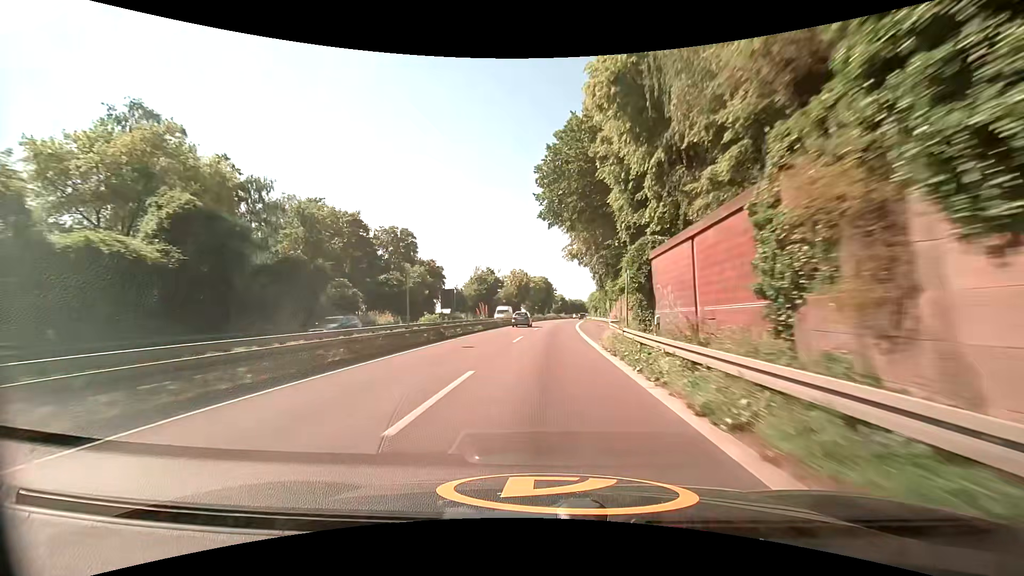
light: Day
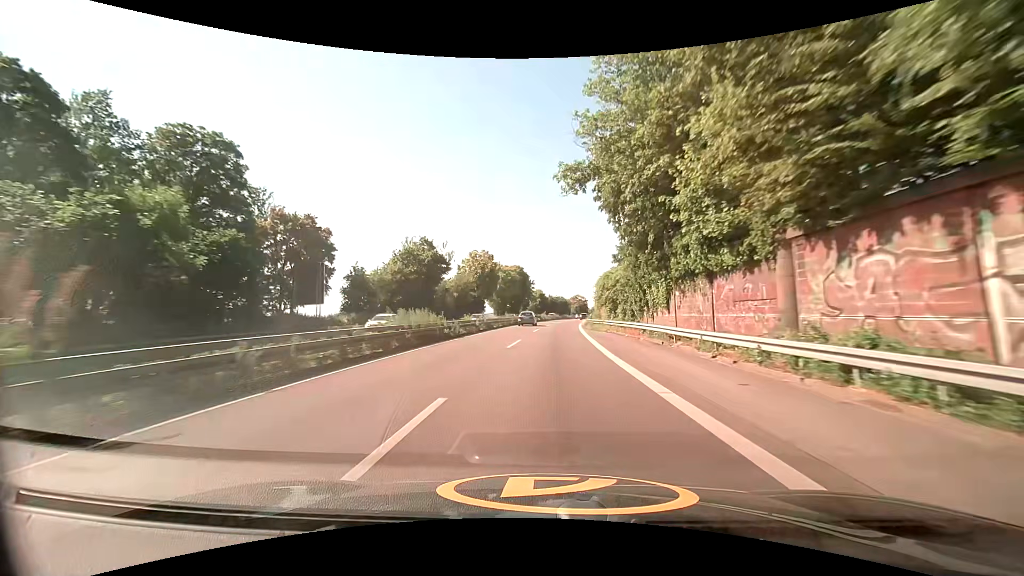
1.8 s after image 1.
(+0.8, +39.4) m; +3°
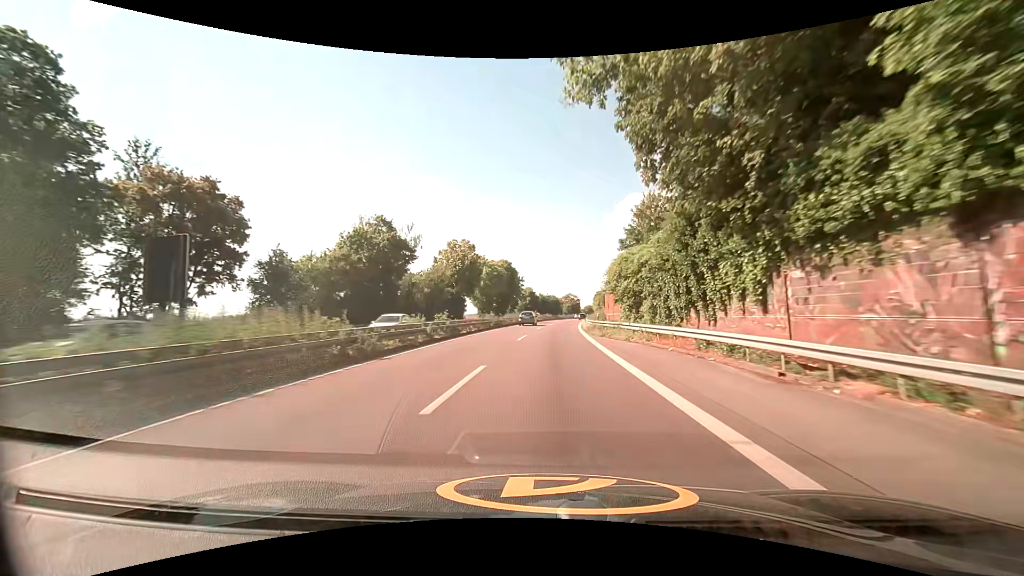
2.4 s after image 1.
(+0.1, +13.1) m; +1°
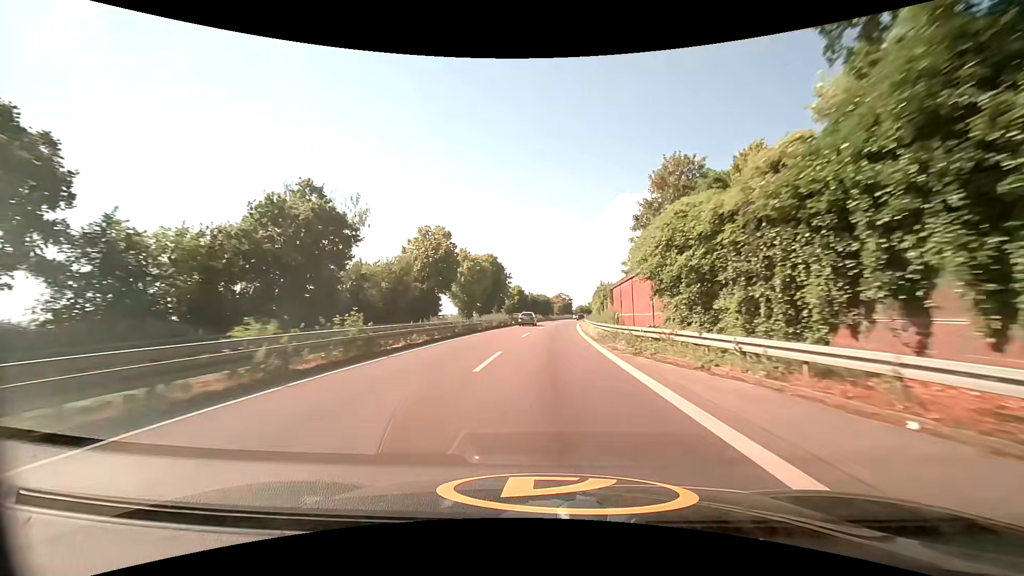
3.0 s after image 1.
(0.0, +13.1) m; +1°
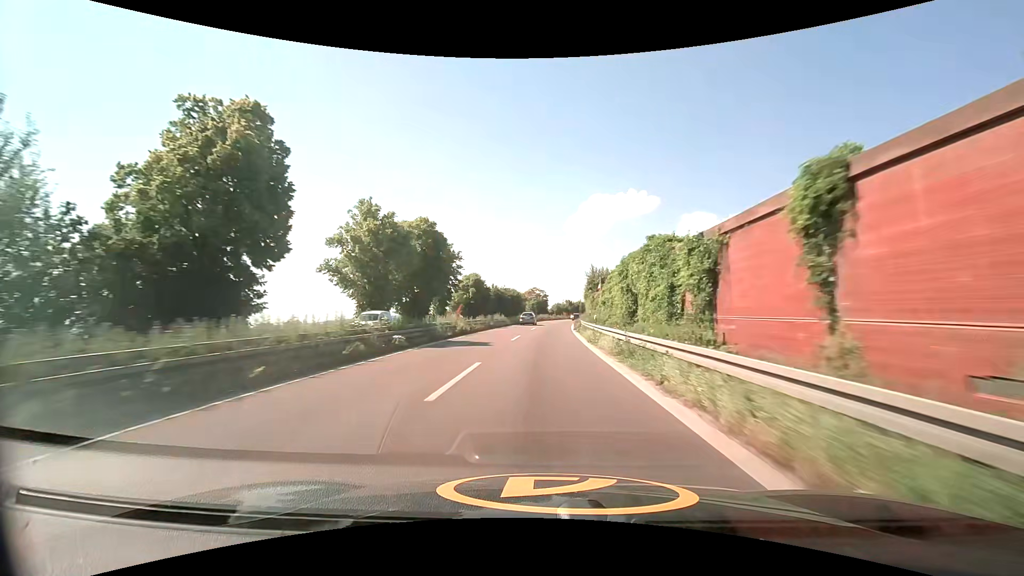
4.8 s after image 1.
(+1.3, +39.4) m; +3°
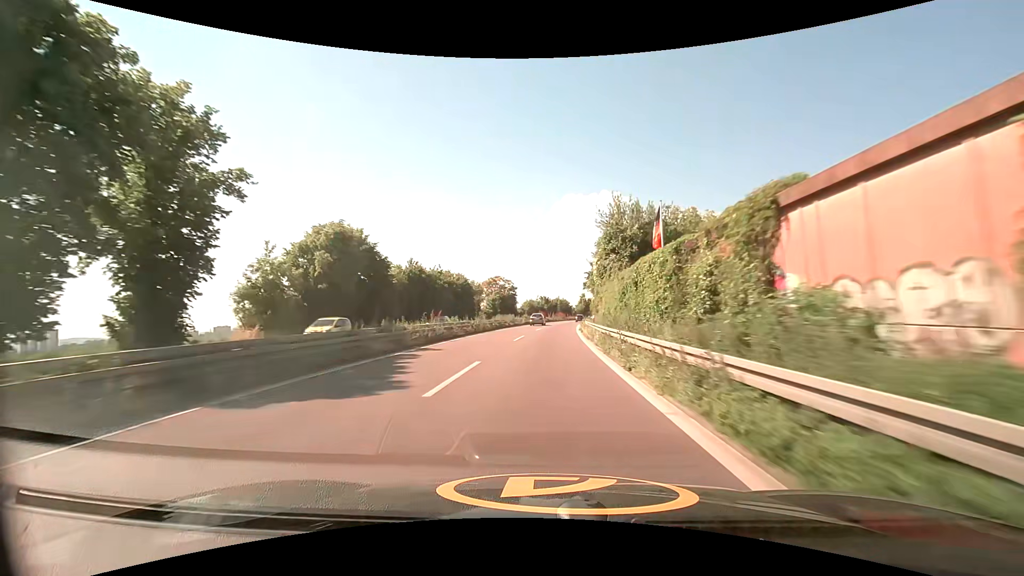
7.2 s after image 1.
(+1.6, +53.1) m; +3°
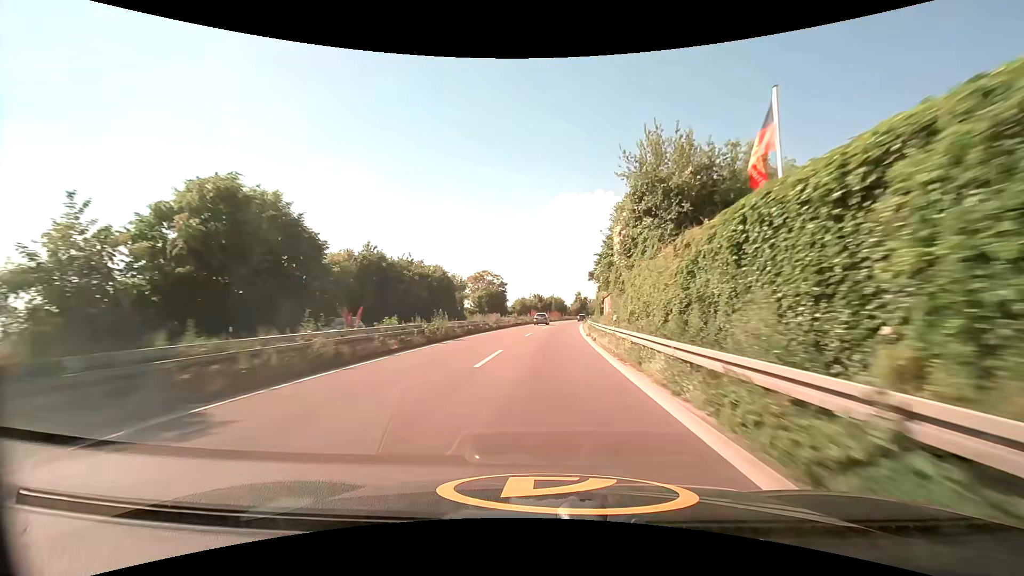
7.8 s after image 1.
(+0.1, +13.4) m; +1°
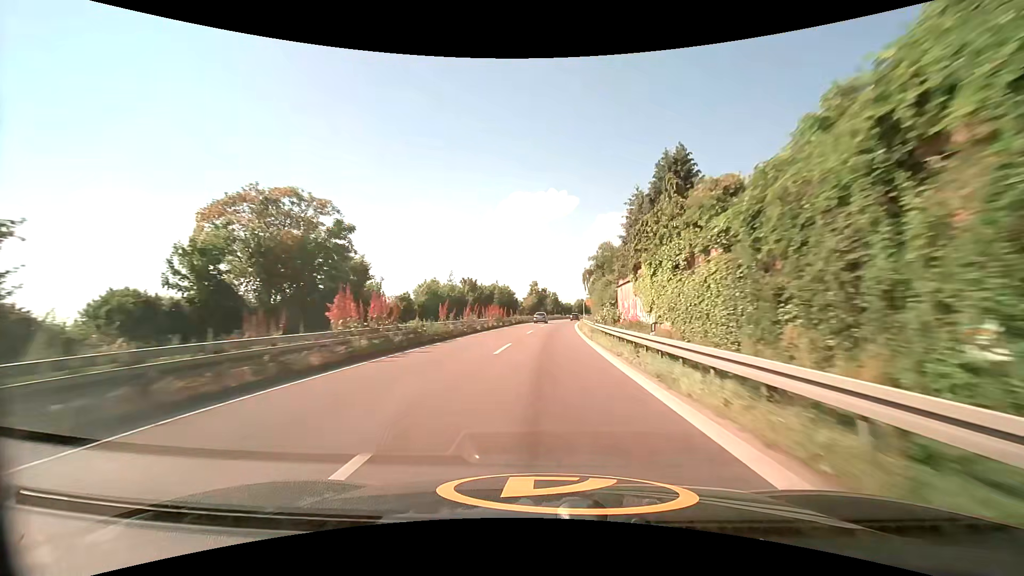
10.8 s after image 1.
(+3.1, +67.4) m; +5°
(0, +10) (0, +20) (+1, +30) (+1, +40) (+2, +50) (+3, +60) (+3, +70) (+4, +80) (+5, +90) (+7, +100) m
